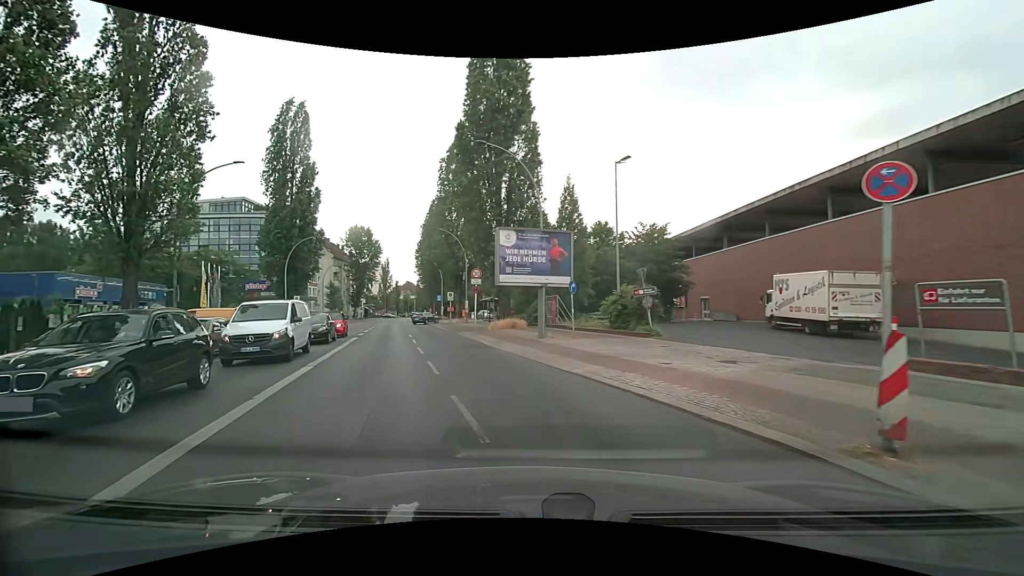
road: secondary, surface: asphalt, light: Day
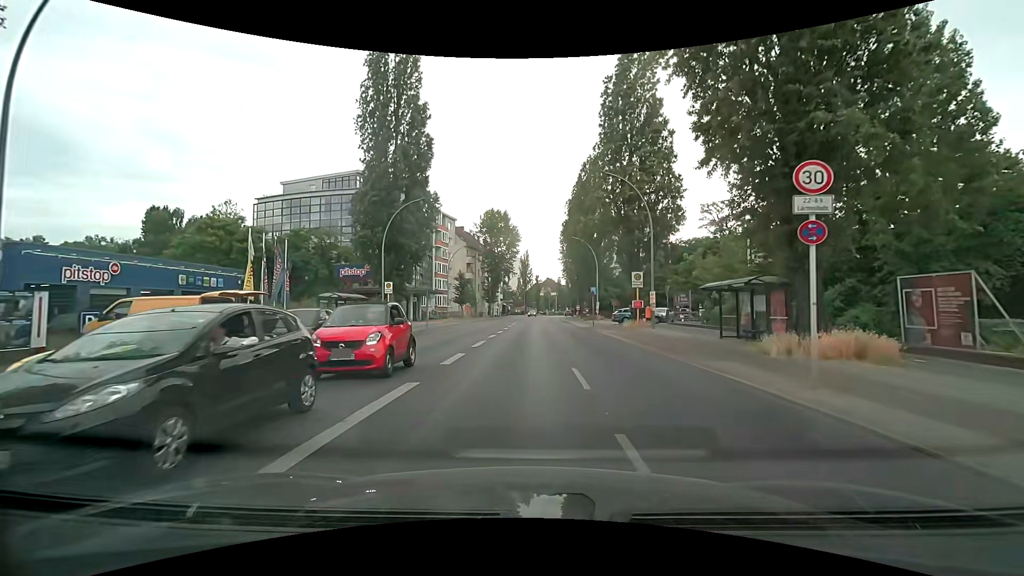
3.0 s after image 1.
(-4.7, +20.7) m; -15°
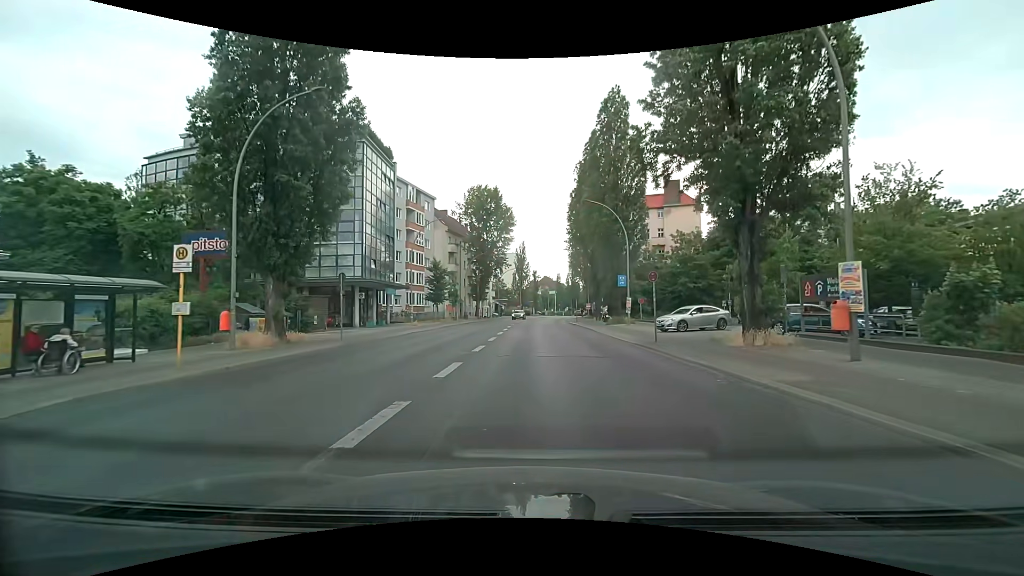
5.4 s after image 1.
(0.0, +19.7) m; -1°
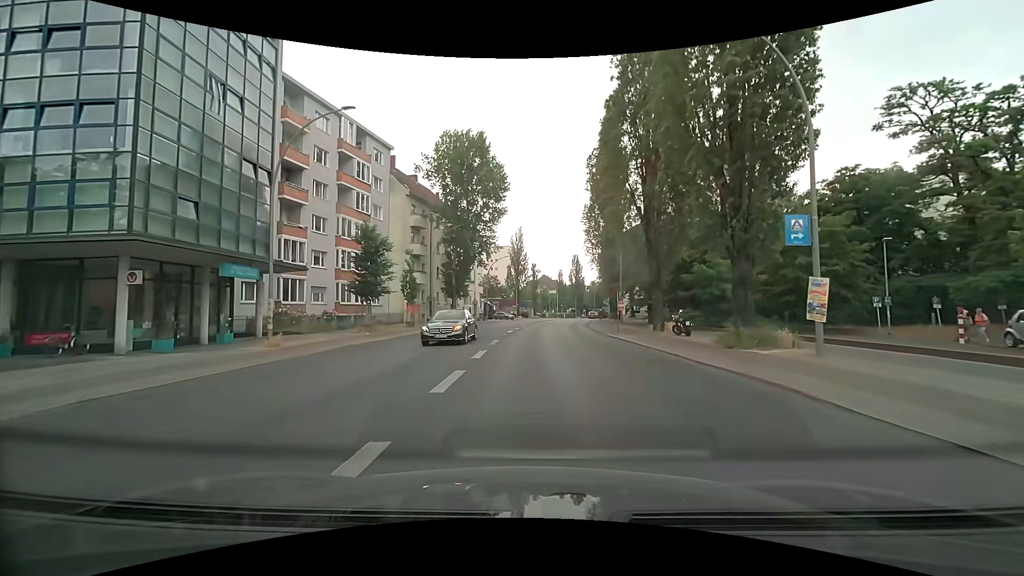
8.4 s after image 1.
(+0.5, +26.1) m; +1°
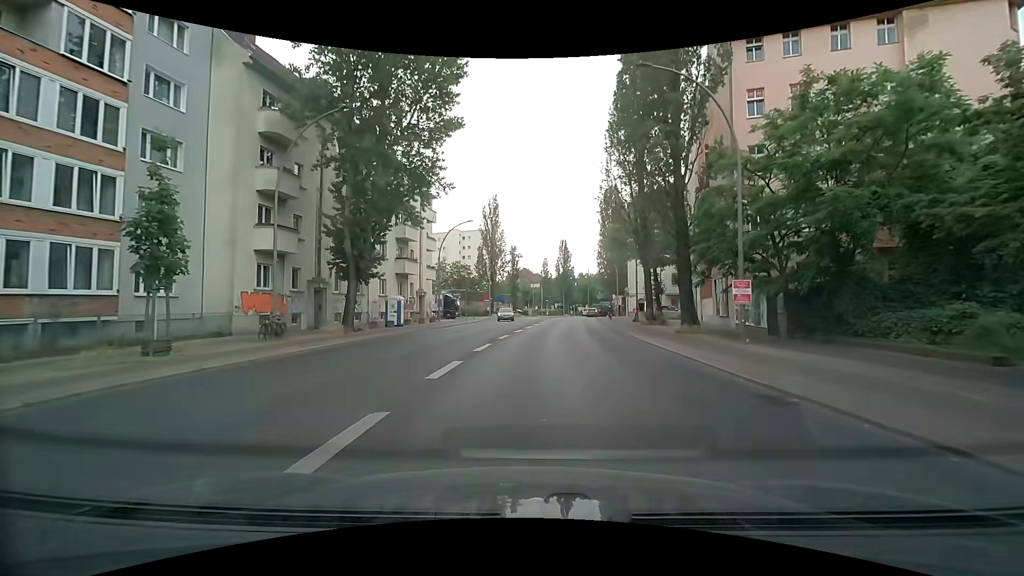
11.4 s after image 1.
(+0.7, +29.0) m; +3°
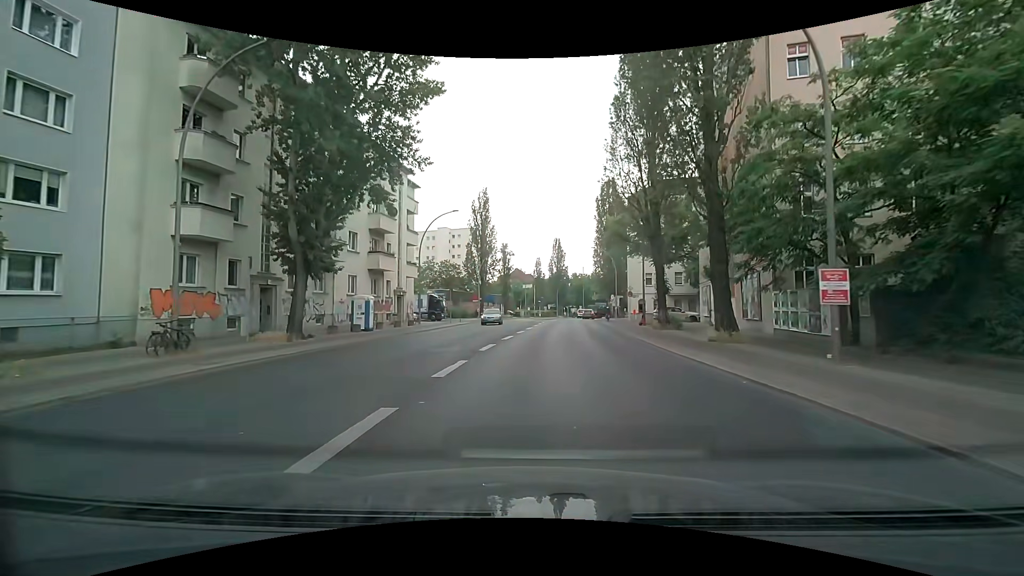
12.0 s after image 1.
(0.0, +5.7) m; +1°
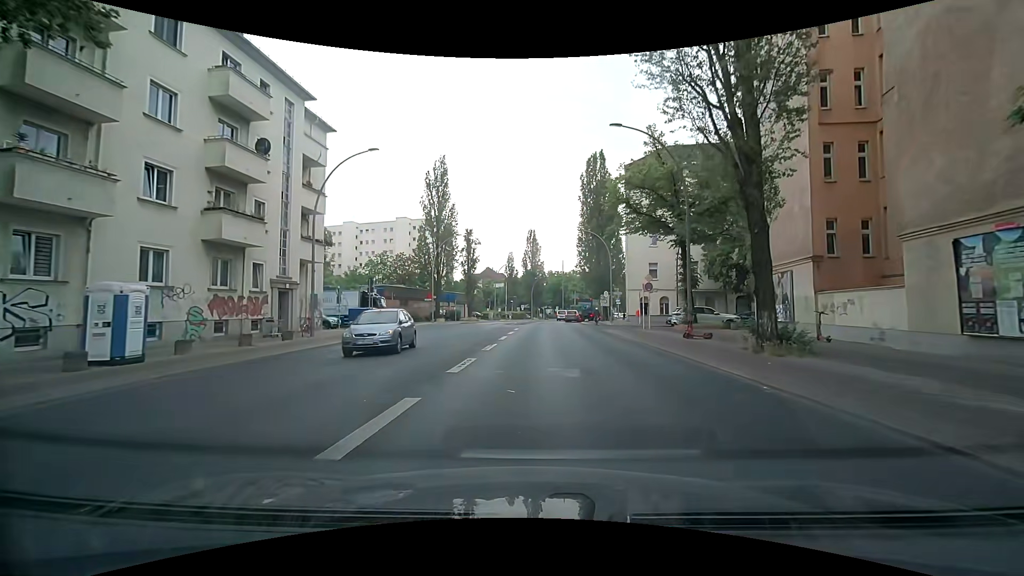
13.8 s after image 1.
(+0.4, +17.2) m; +3°
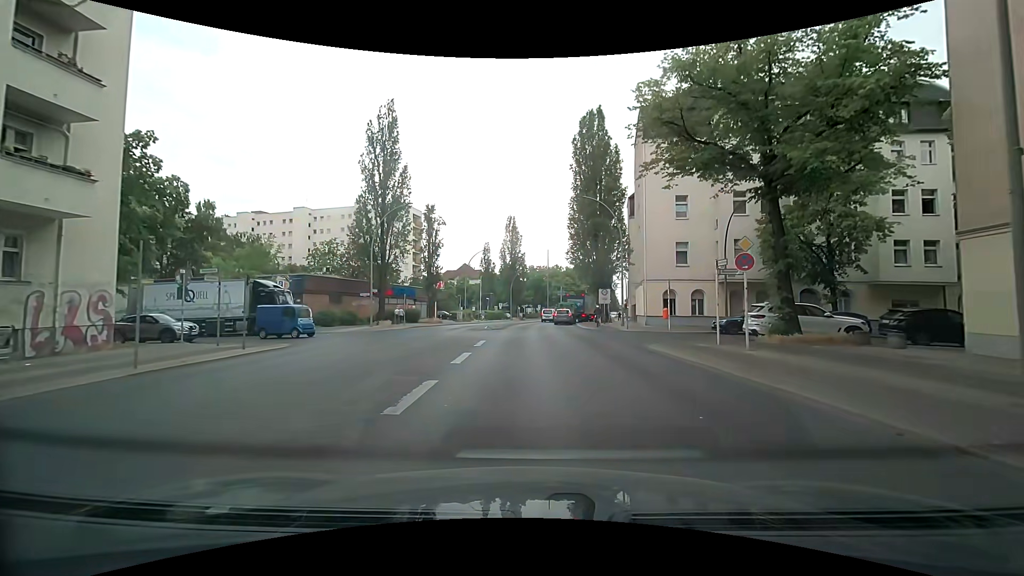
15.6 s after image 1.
(+0.1, +16.2) m; +4°
